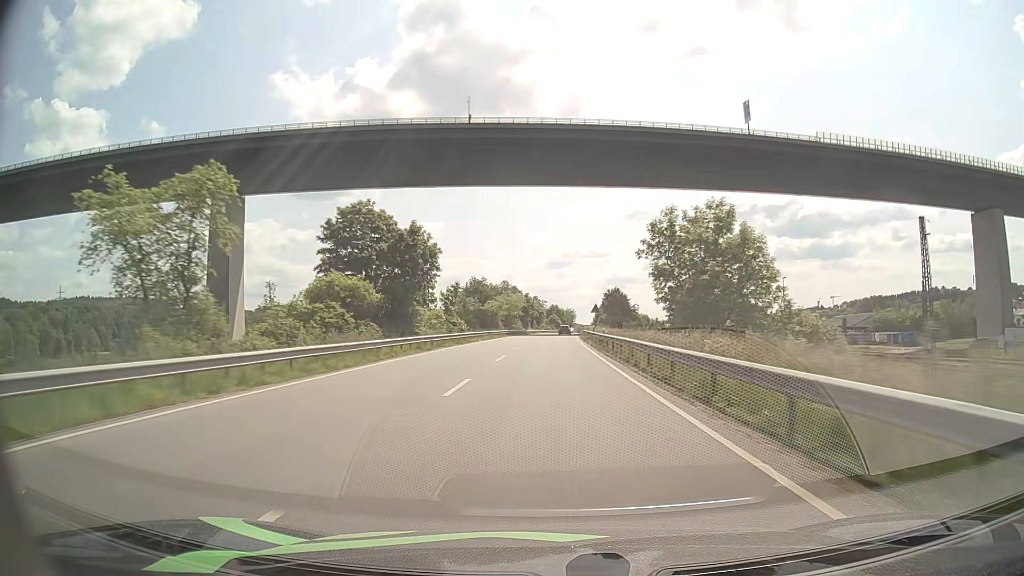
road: primary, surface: asphalt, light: Day
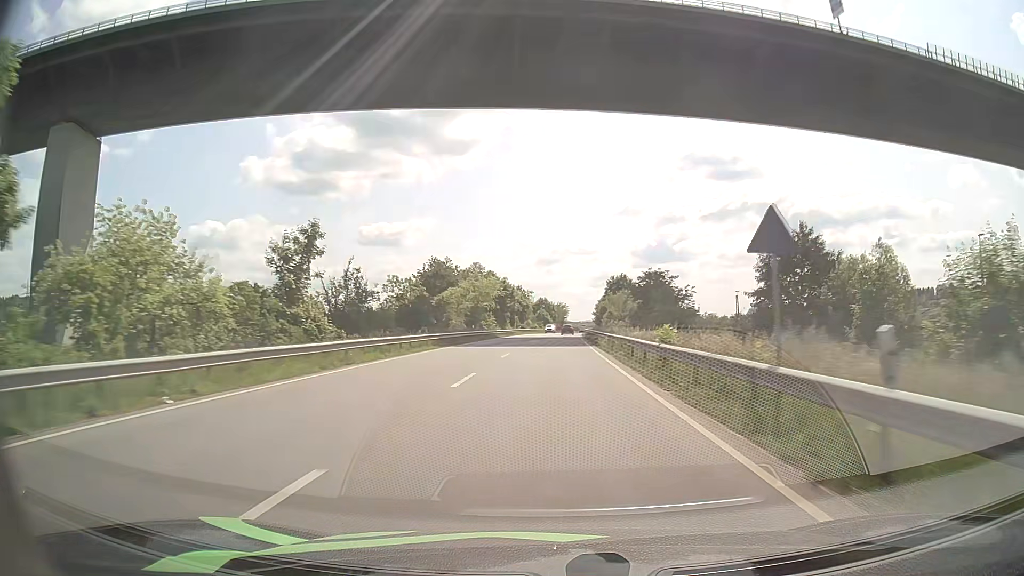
(+0.5, +46.7) m; +1°
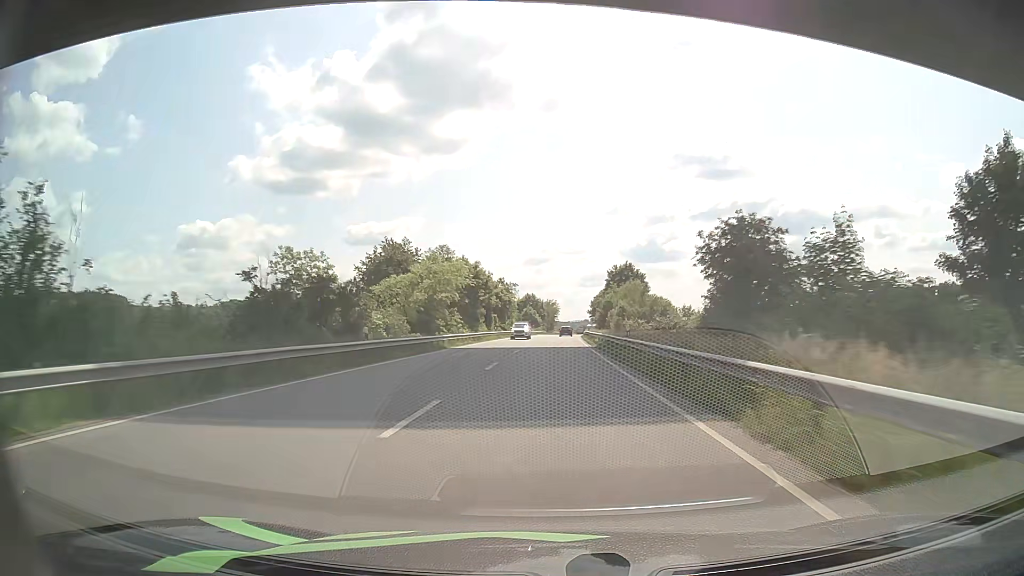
(+0.2, +30.2) m; +1°
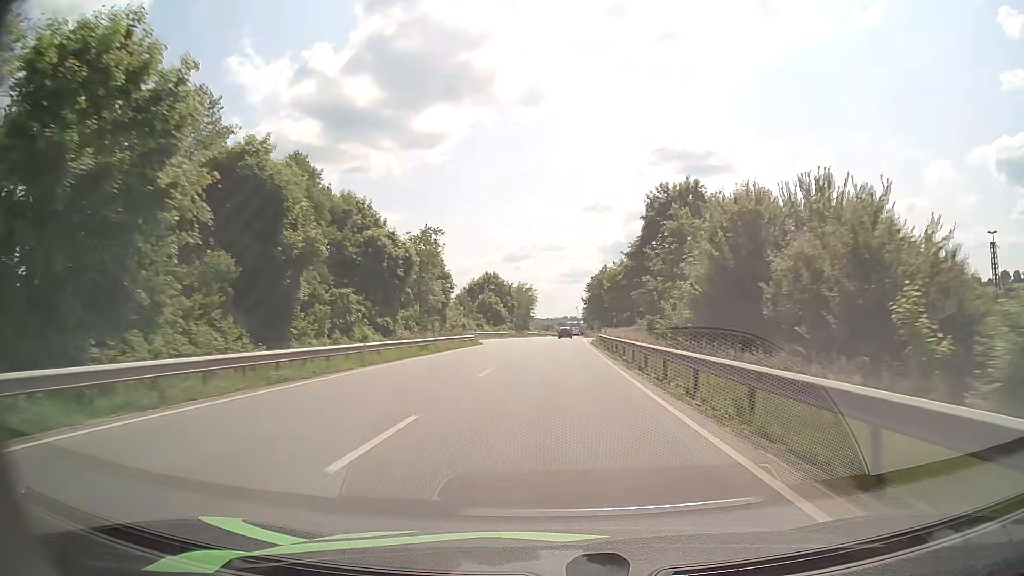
(+1.4, +74.0) m; +2°
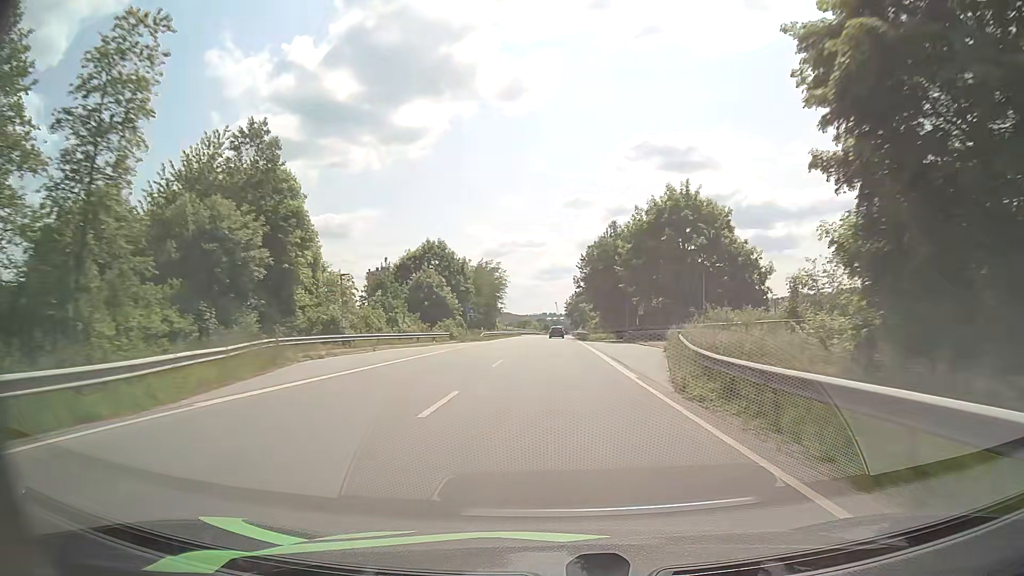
(+0.6, +44.5) m; +2°
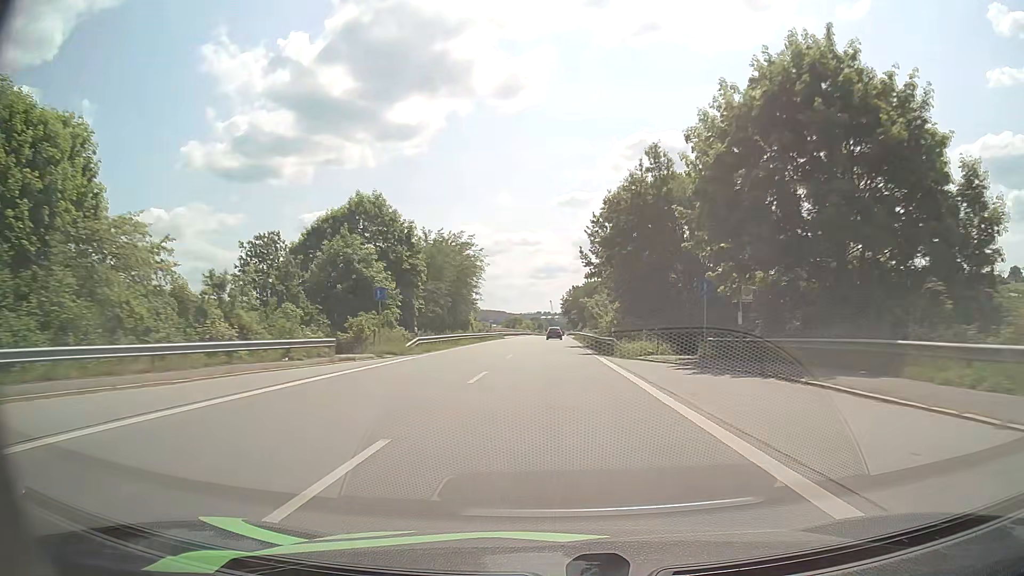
(+0.2, +30.0) m; +1°
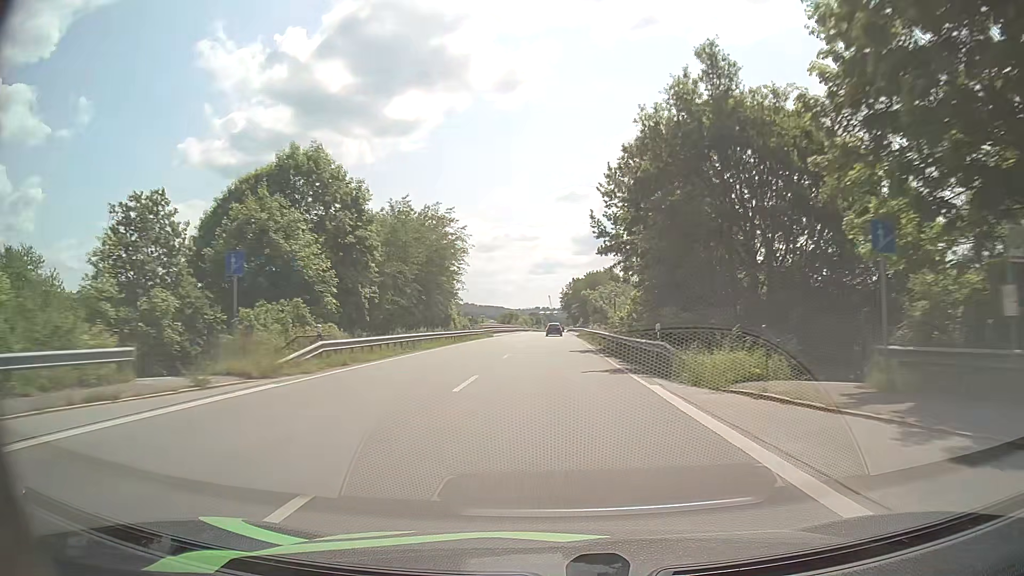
(0.0, +14.8) m; 0°
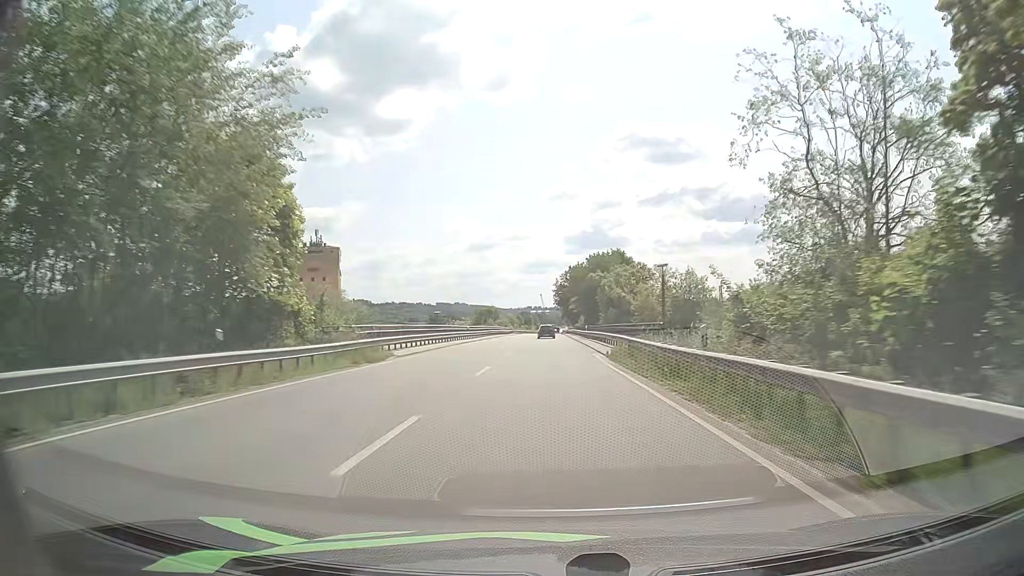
(+0.1, +43.3) m; 0°
(0, +10) (0, +20) (0, +30) (0, +40) (0, +50) (0, +60) (0, +70) (0, +80) (0, +90) (0, +100) m
